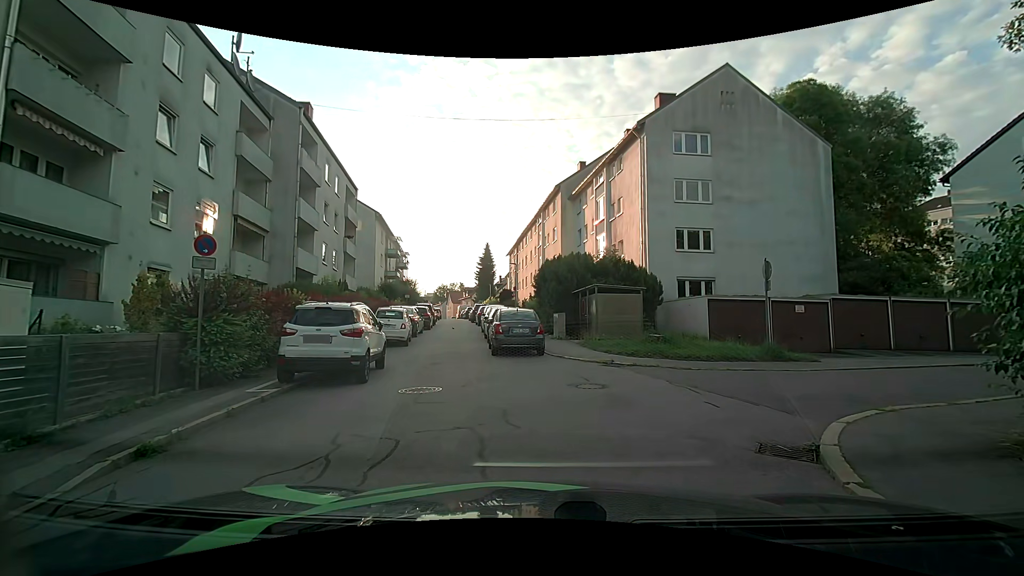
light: Day
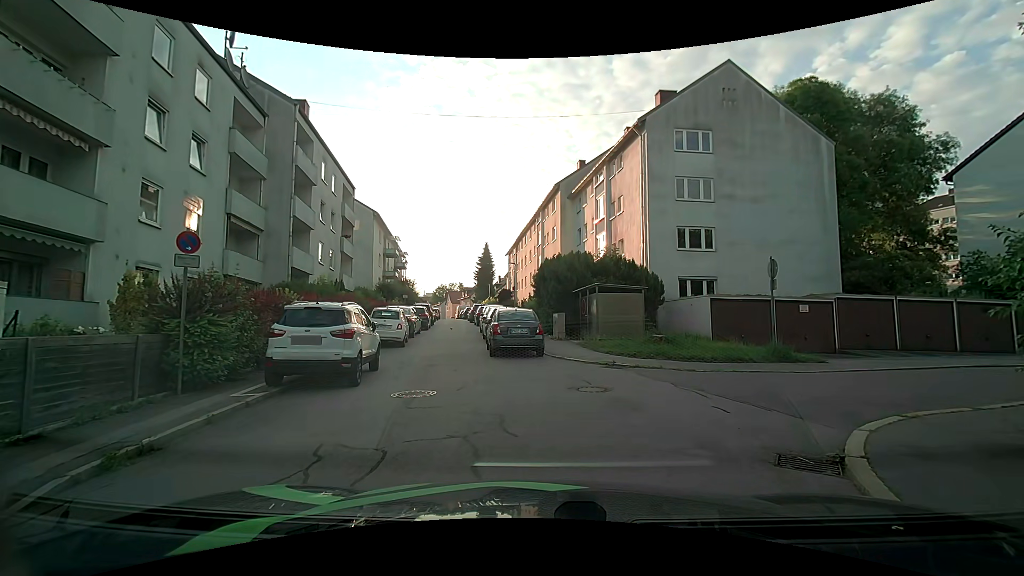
(0.0, +0.4) m; 0°
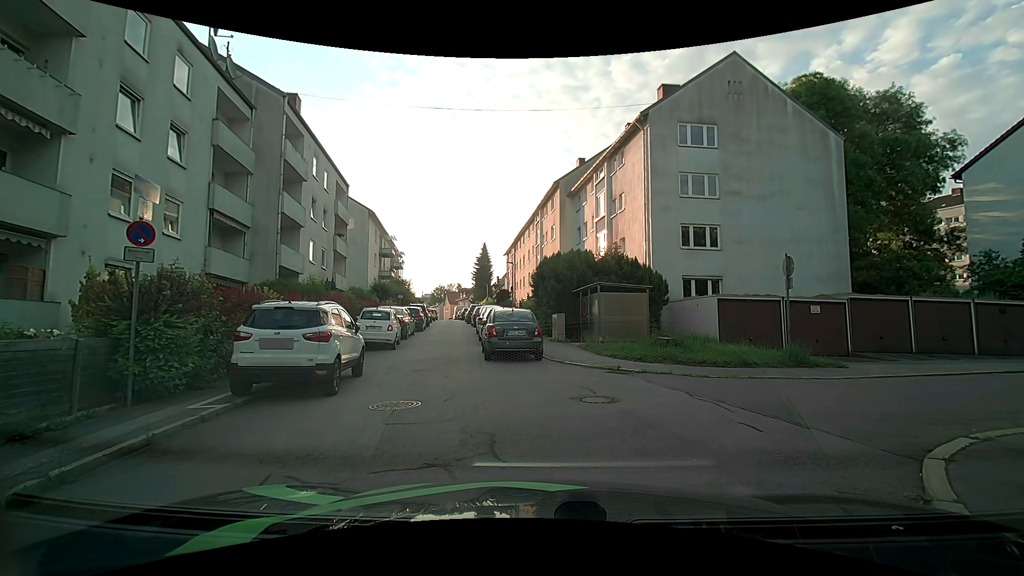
(0.0, +1.0) m; 0°
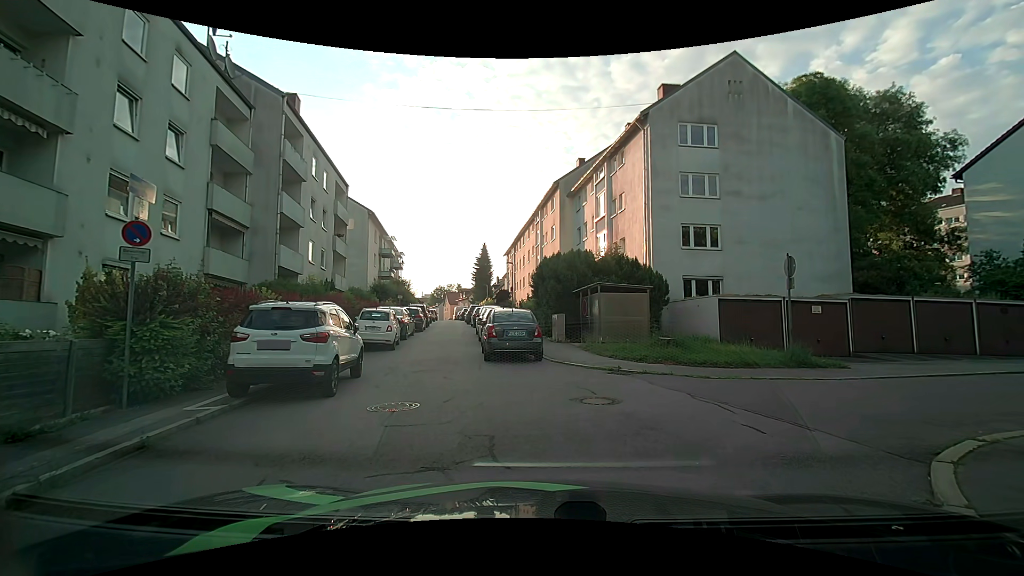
(0.0, +0.1) m; 0°
